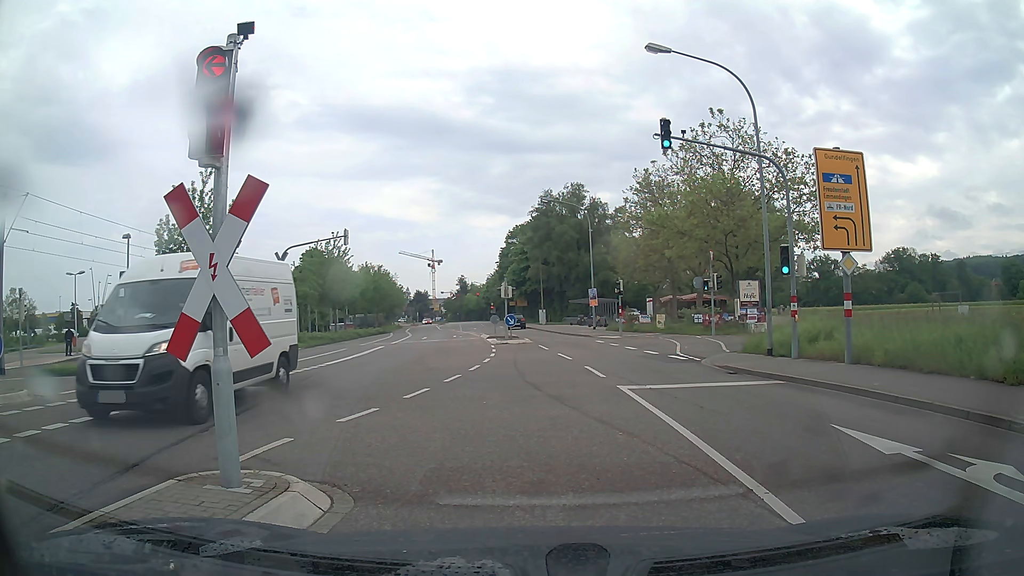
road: tertiary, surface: asphalt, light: Day
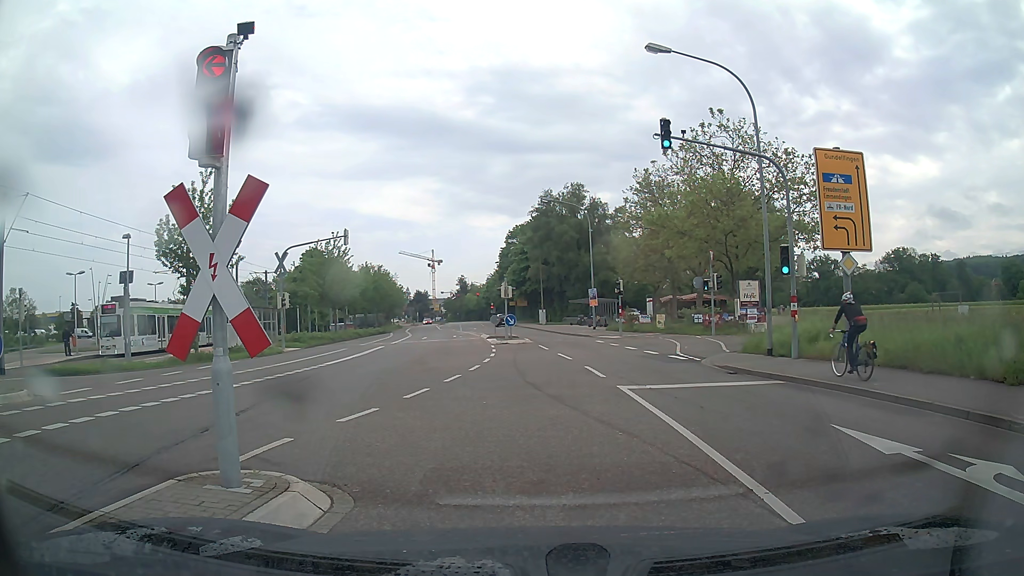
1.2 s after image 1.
(0.0, 0.0) m; 0°
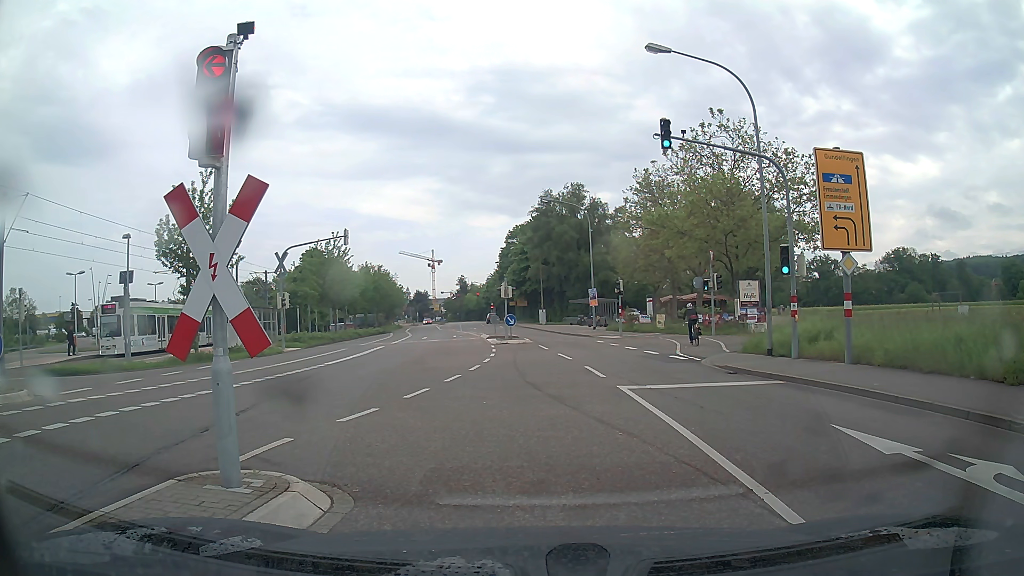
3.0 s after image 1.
(0.0, 0.0) m; 0°
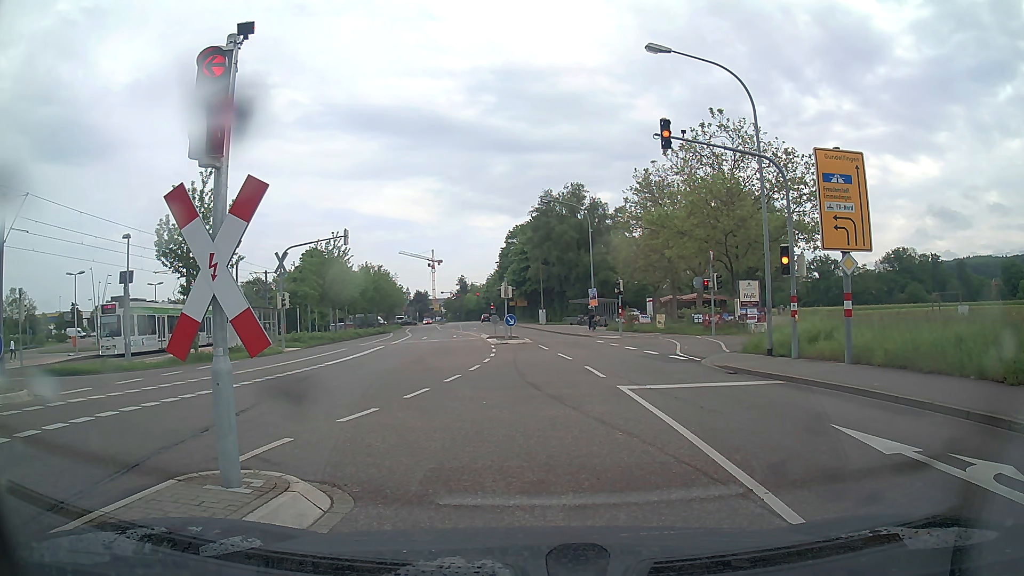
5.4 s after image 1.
(0.0, 0.0) m; 0°
